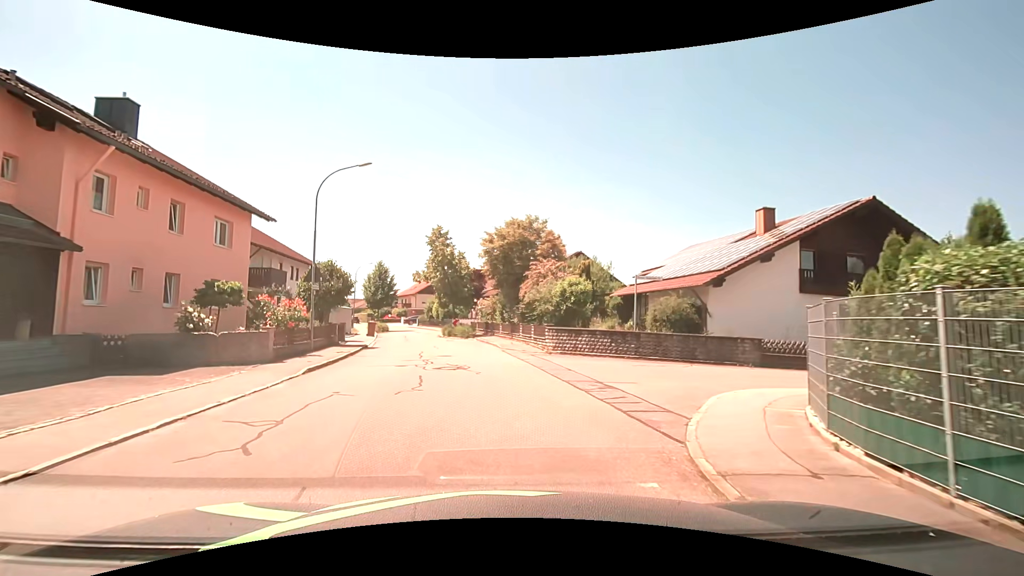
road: residential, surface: asphalt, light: Day
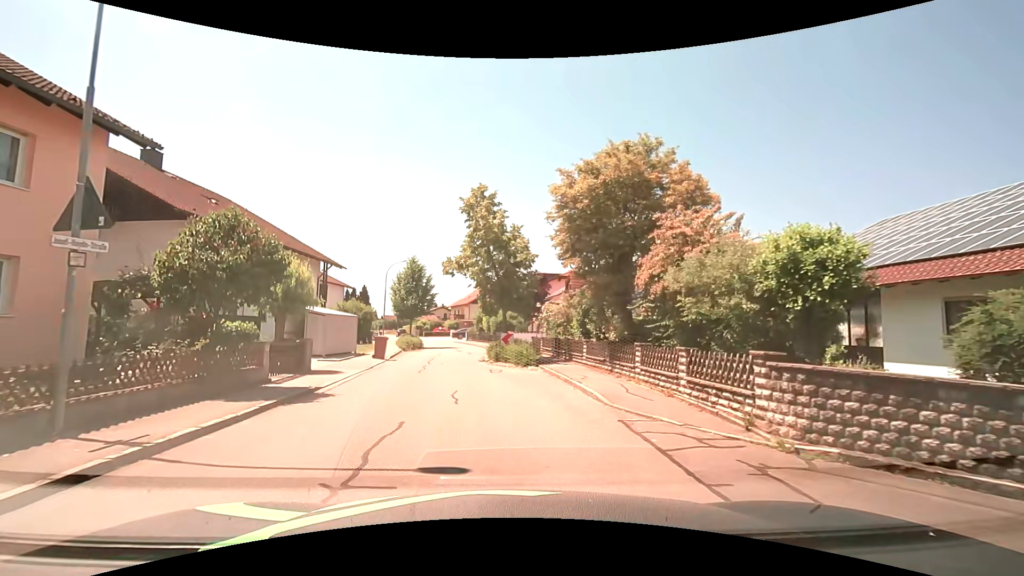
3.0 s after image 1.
(-0.8, +13.3) m; -7°
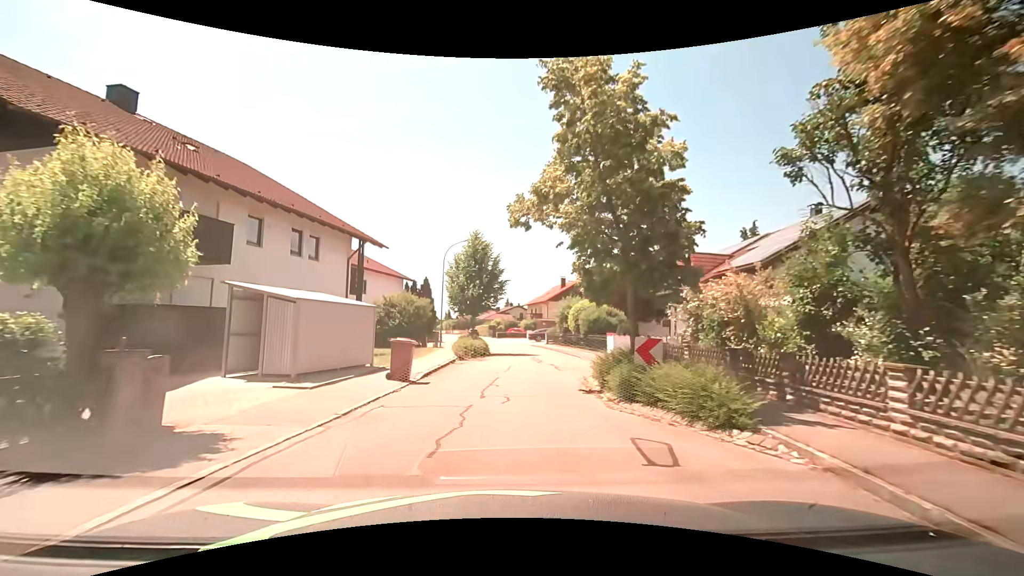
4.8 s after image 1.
(-0.8, +11.1) m; -9°
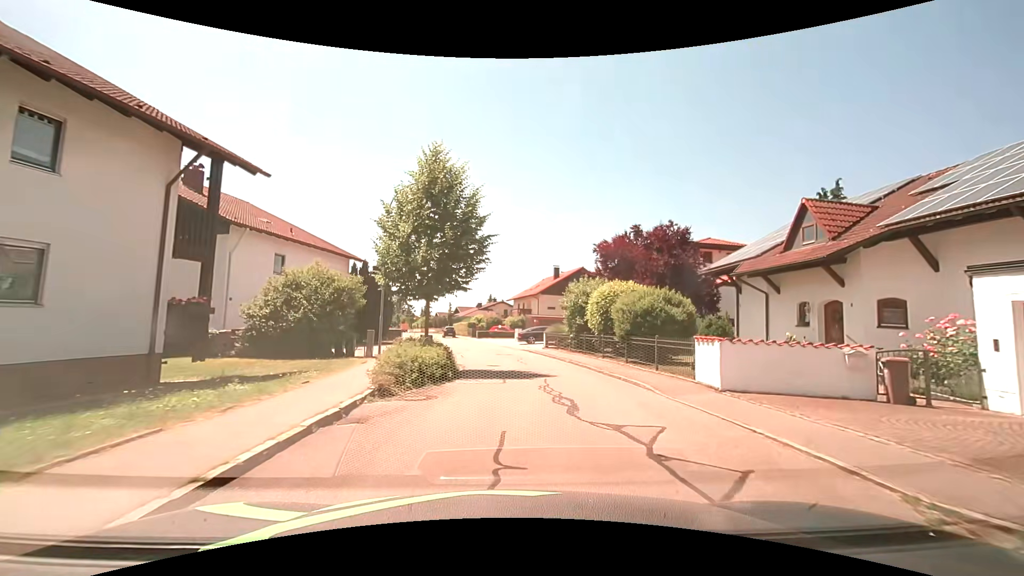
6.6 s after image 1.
(-0.1, +13.3) m; +4°
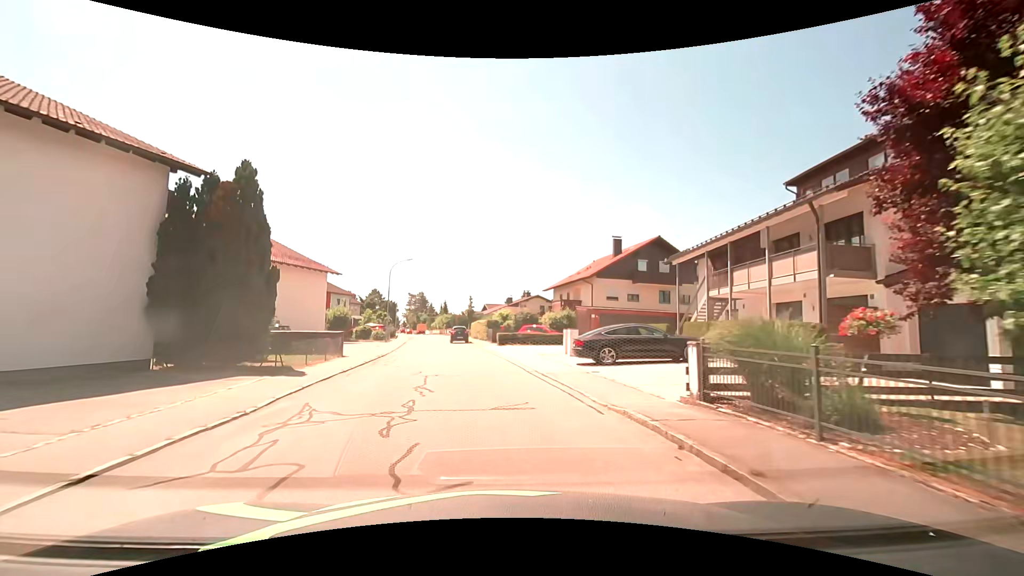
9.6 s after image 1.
(-0.6, +23.0) m; -5°
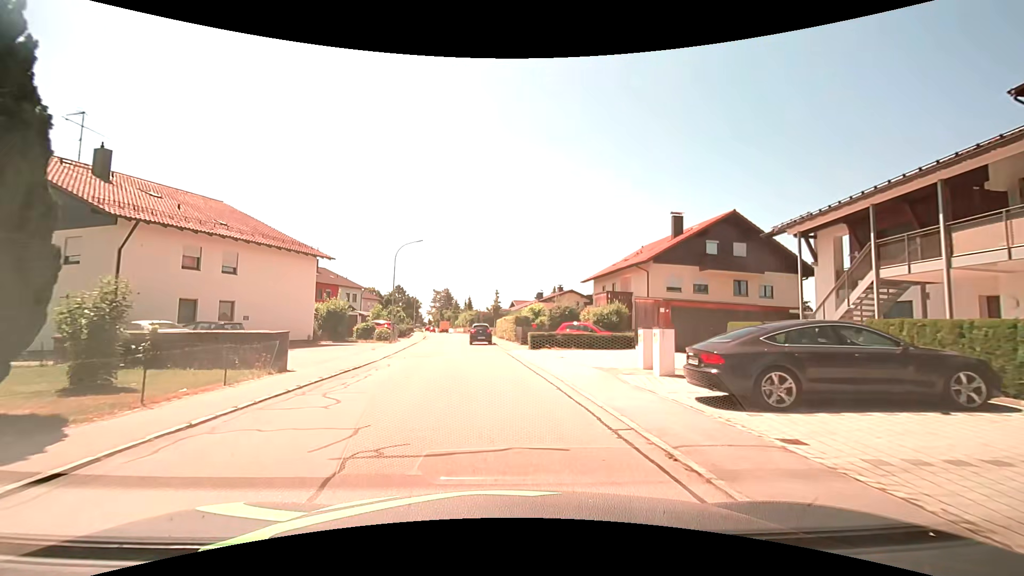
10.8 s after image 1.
(-0.3, +9.2) m; -3°
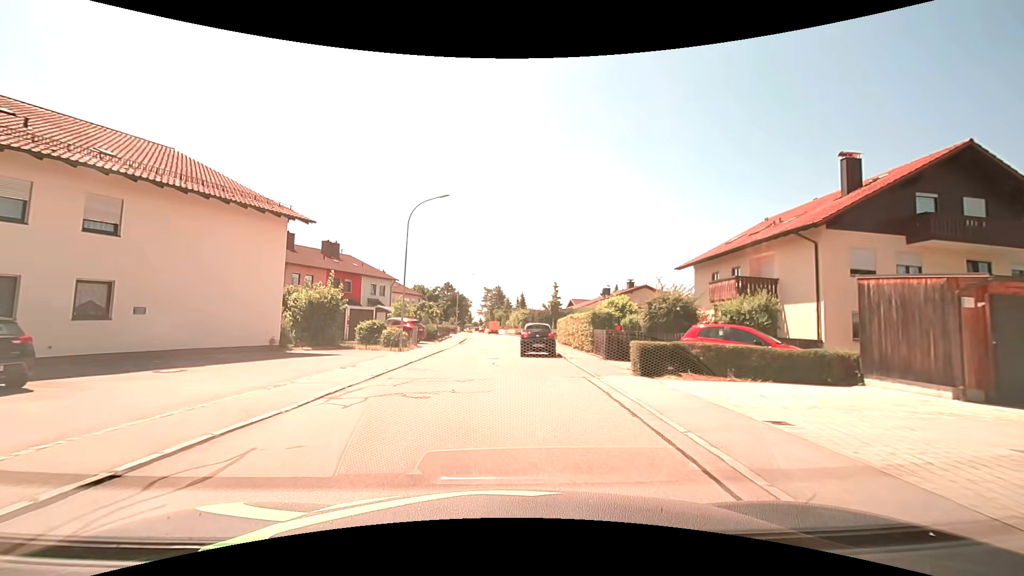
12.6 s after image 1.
(-0.6, +13.3) m; -6°
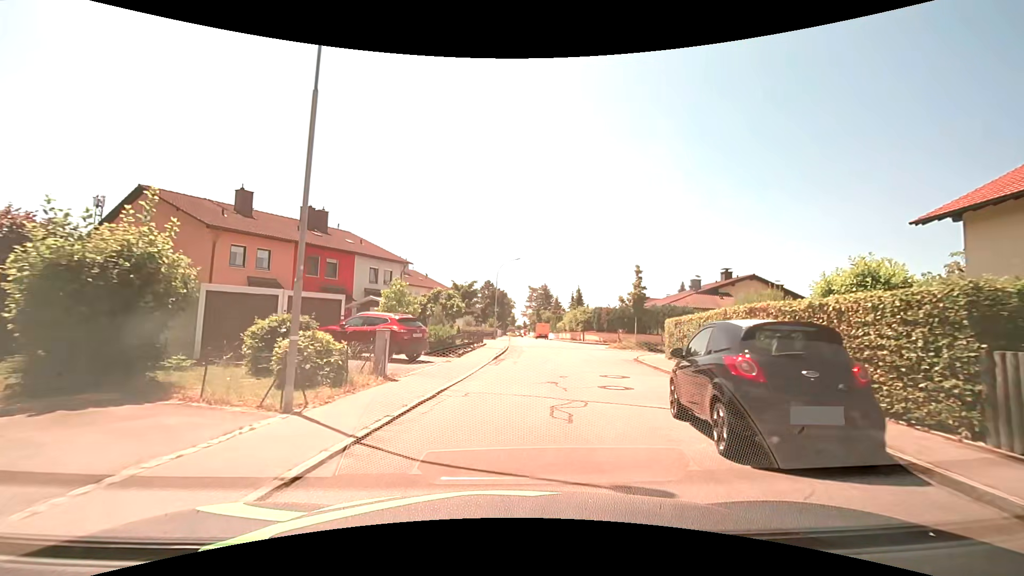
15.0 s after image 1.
(-1.0, +16.9) m; -5°
(+1, +10) (+3, +20) (+4, +30) (+5, +40) (+5, +50) (+4, +60) (+3, +70) (+3, +80) (+3, +90) (+4, +100) m
